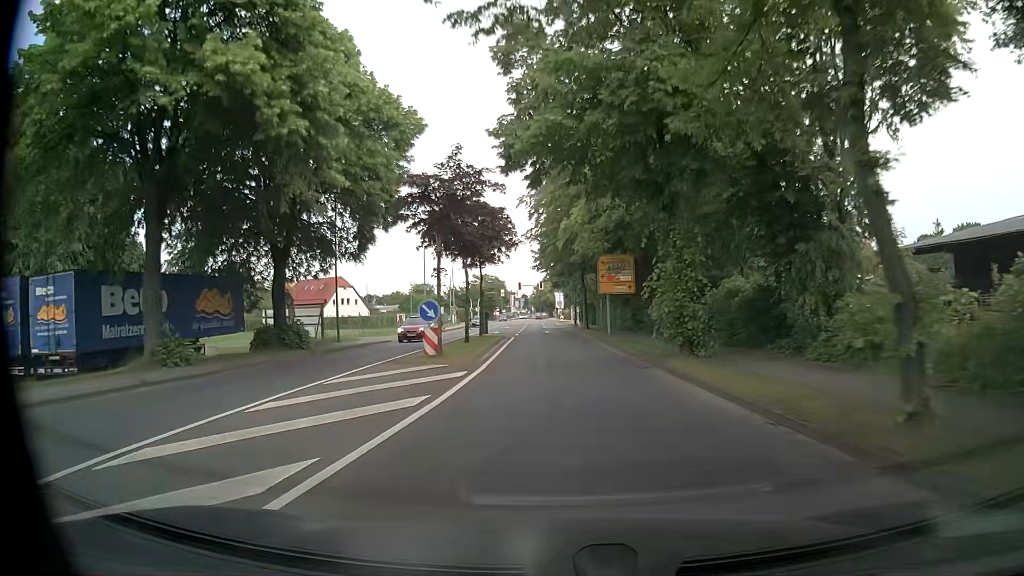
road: tertiary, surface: asphalt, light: Day
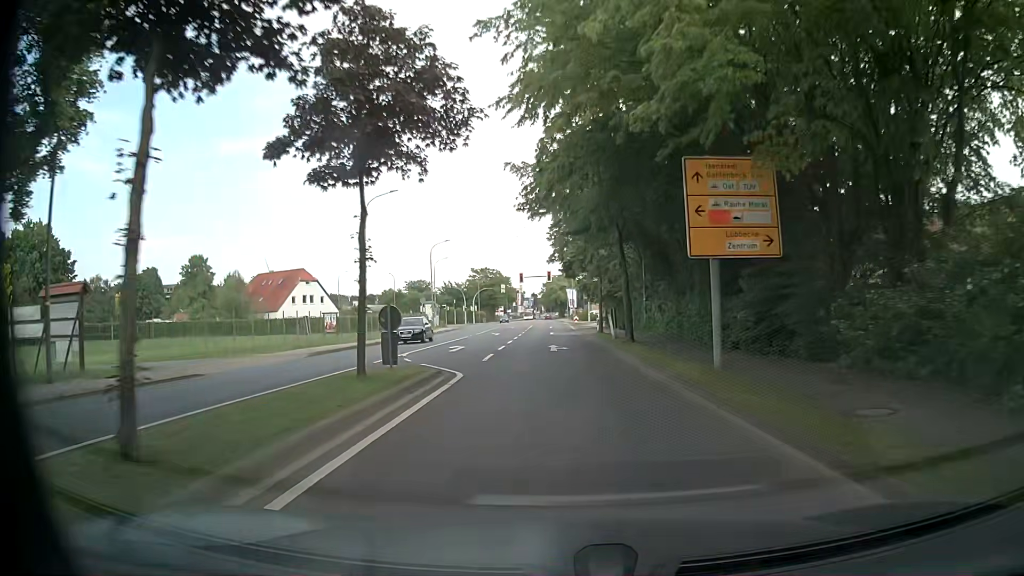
(-0.4, +24.5) m; -2°
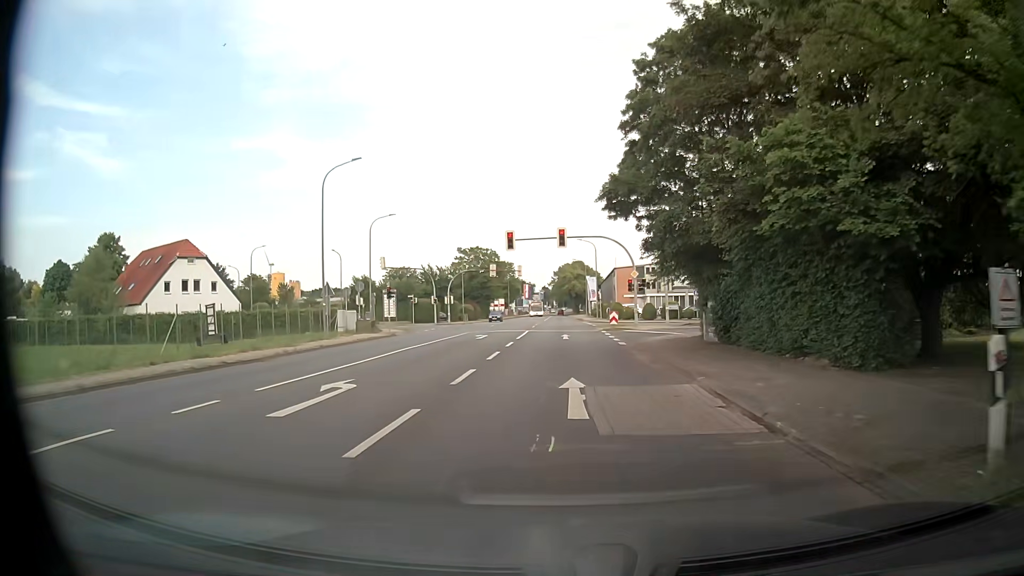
(-0.1, +37.7) m; -1°
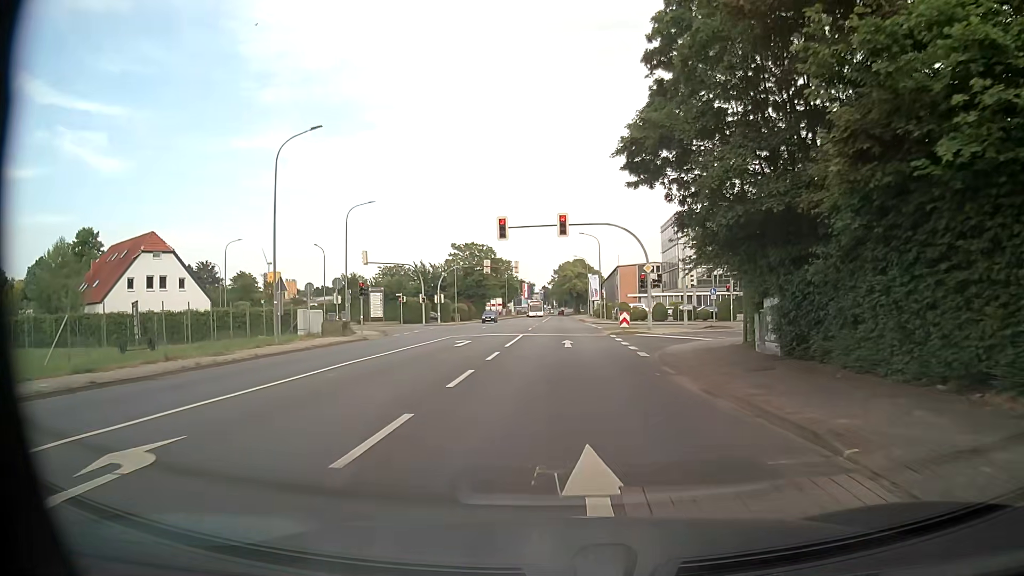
(0.0, +6.5) m; 0°
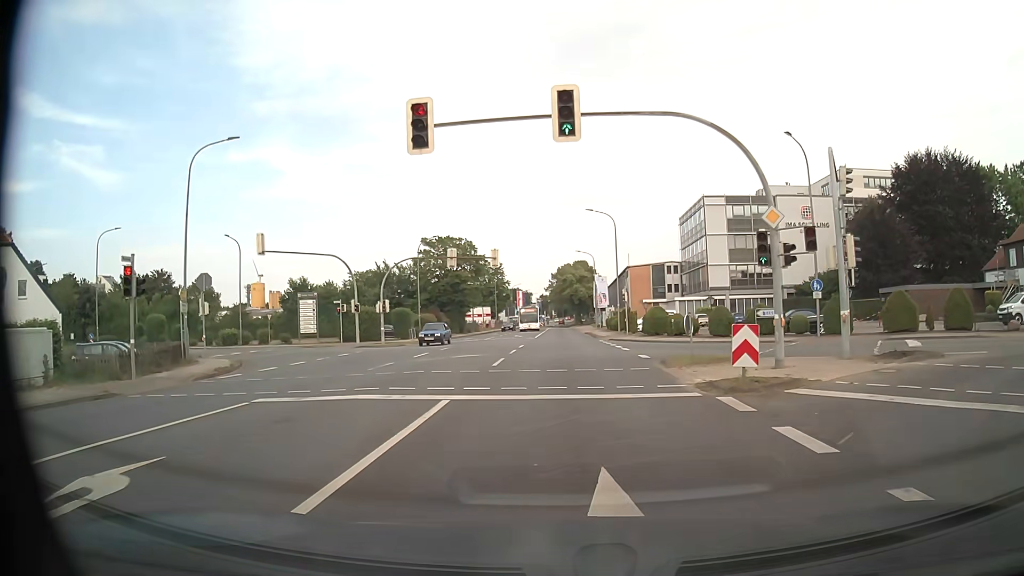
(+0.1, +22.4) m; 0°
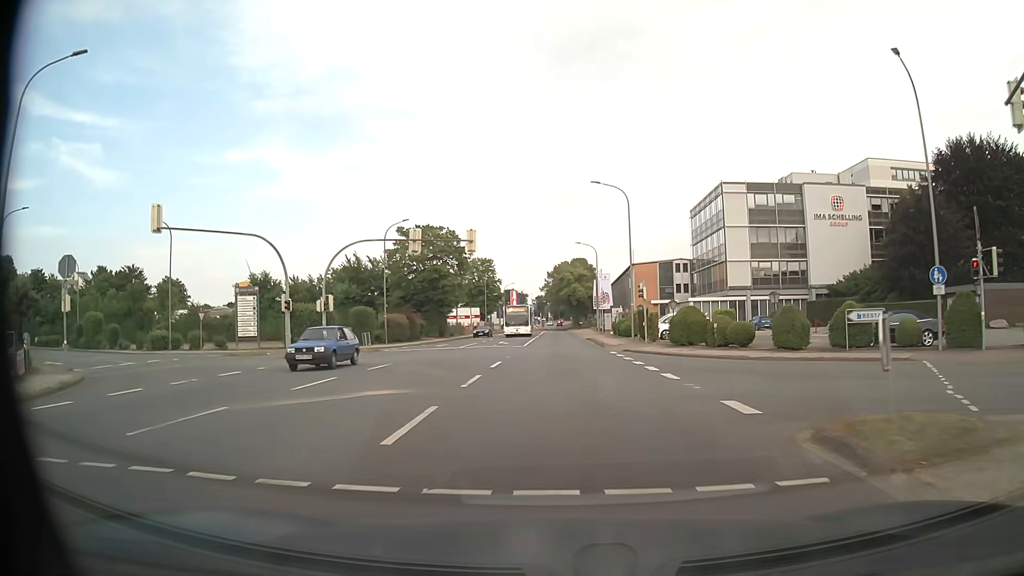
(0.0, +11.9) m; +1°
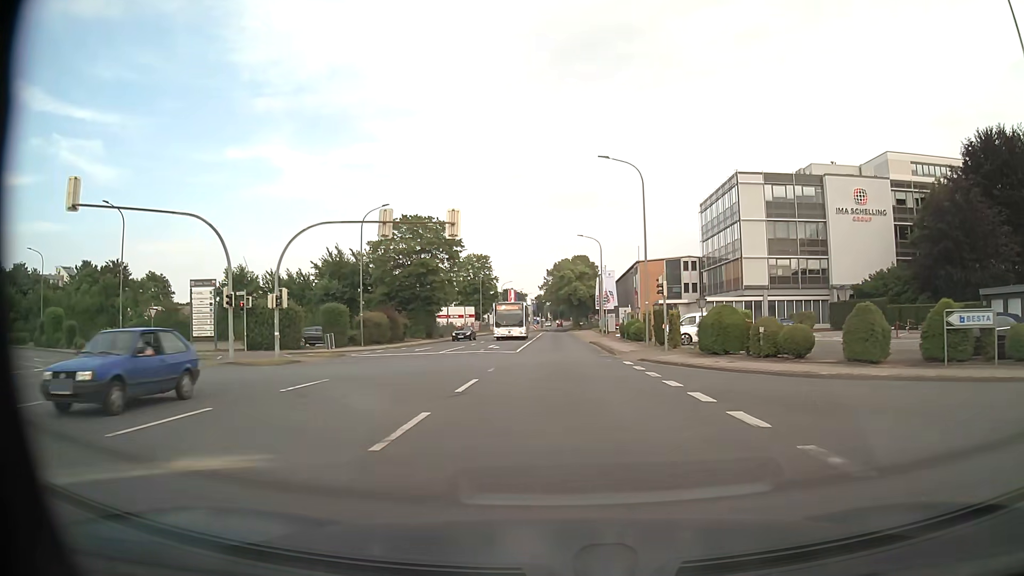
(0.0, +6.6) m; 0°
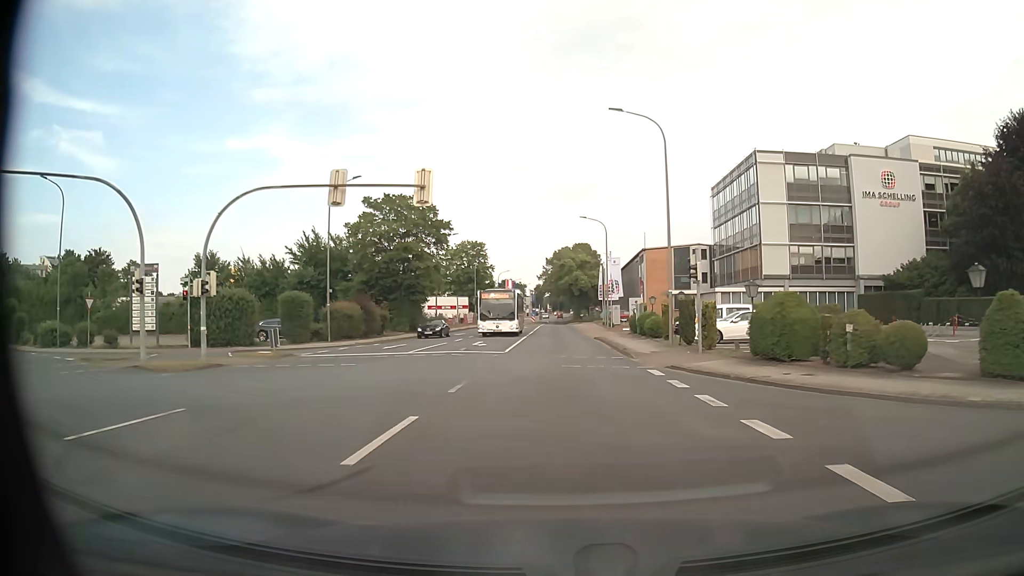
(0.0, +7.0) m; 0°
(0, +10) (0, +20) (0, +30) (0, +40) (0, +50) (0, +60) (0, +70) (0, +80) (0, +90) (0, +100) m
